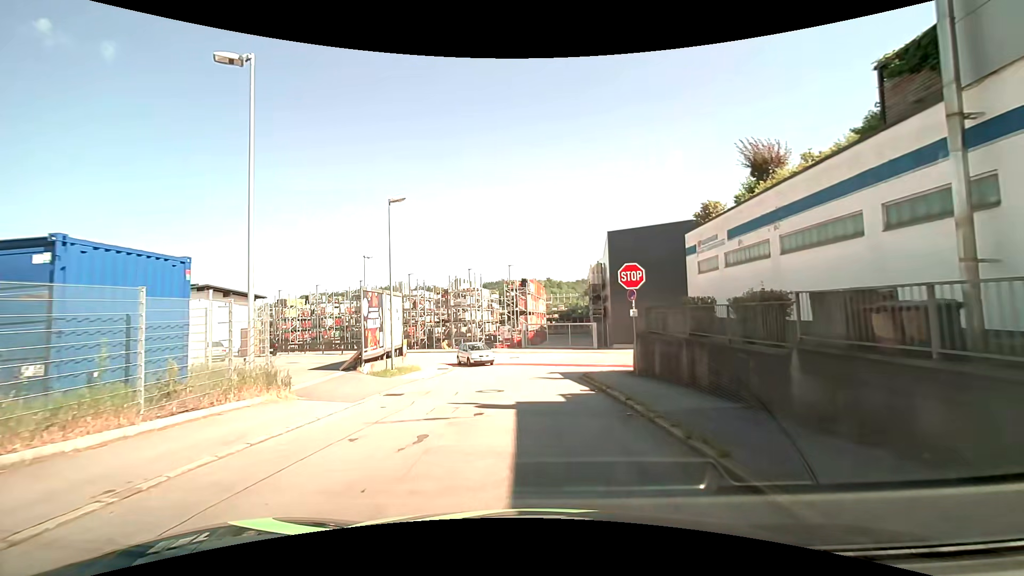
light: Day
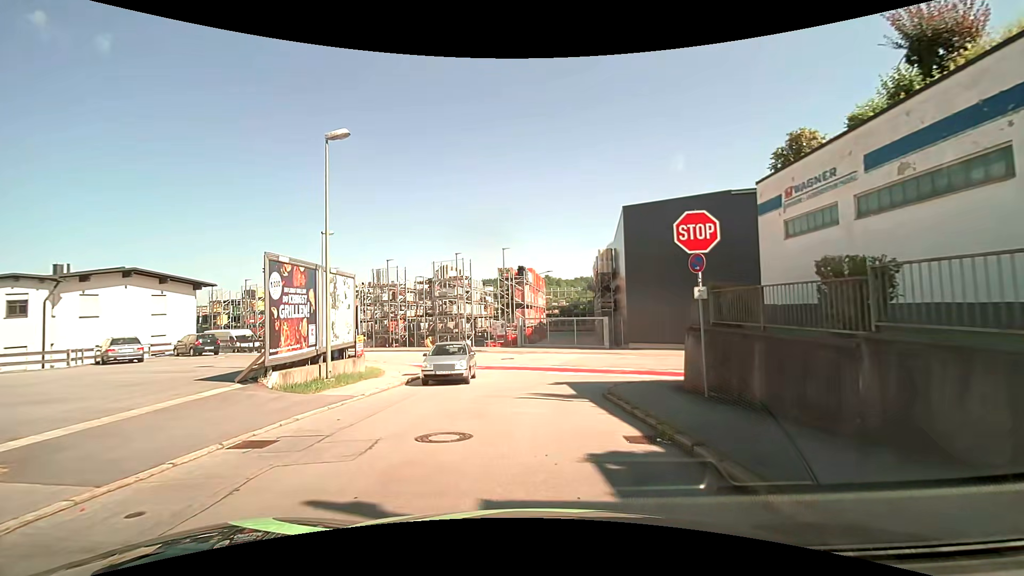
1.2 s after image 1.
(0.0, +7.0) m; 0°
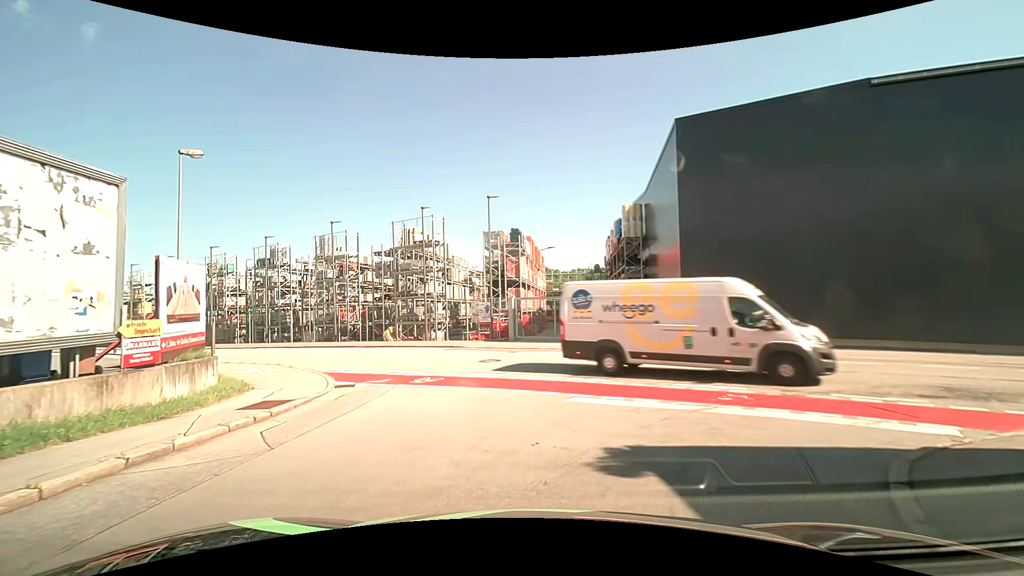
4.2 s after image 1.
(-0.1, +11.6) m; -1°
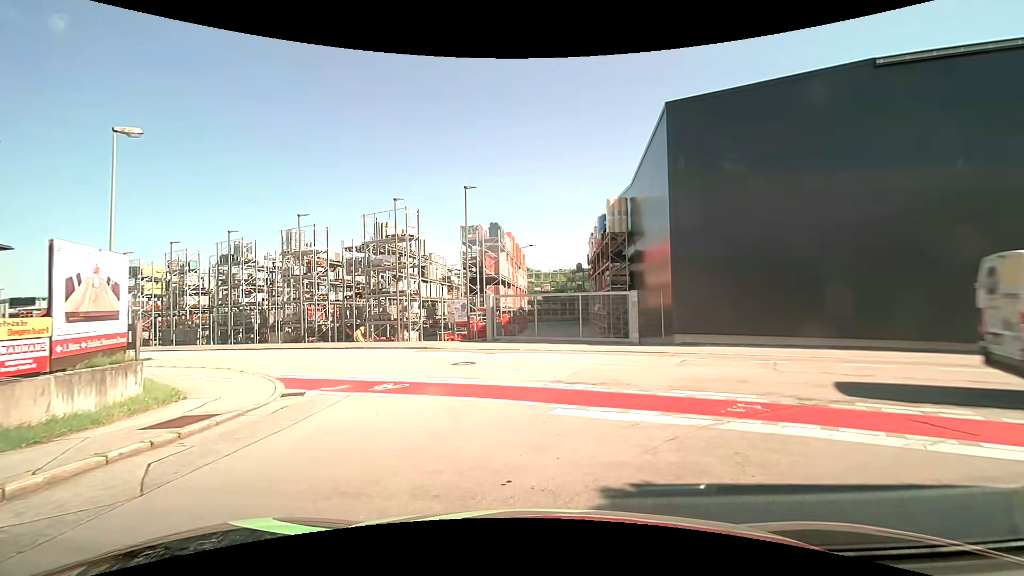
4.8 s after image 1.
(+0.1, +1.6) m; +2°
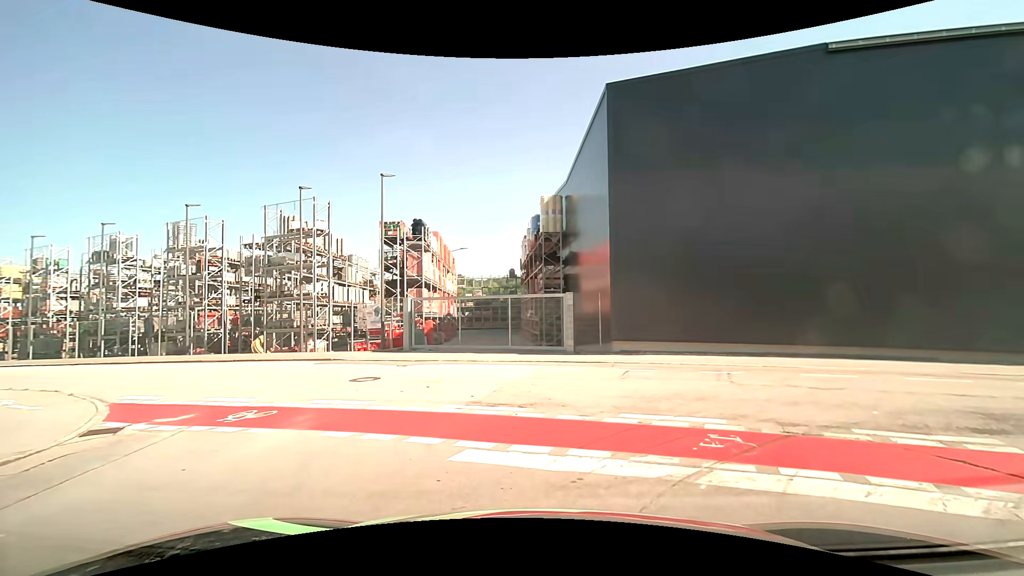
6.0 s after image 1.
(+0.2, +2.5) m; +6°
